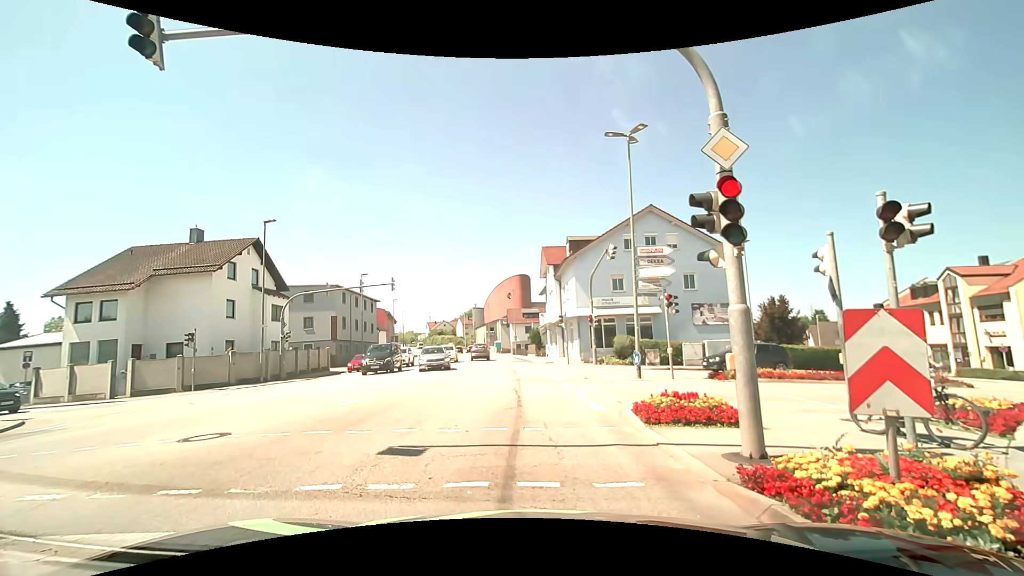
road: tertiary_link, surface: asphalt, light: Day
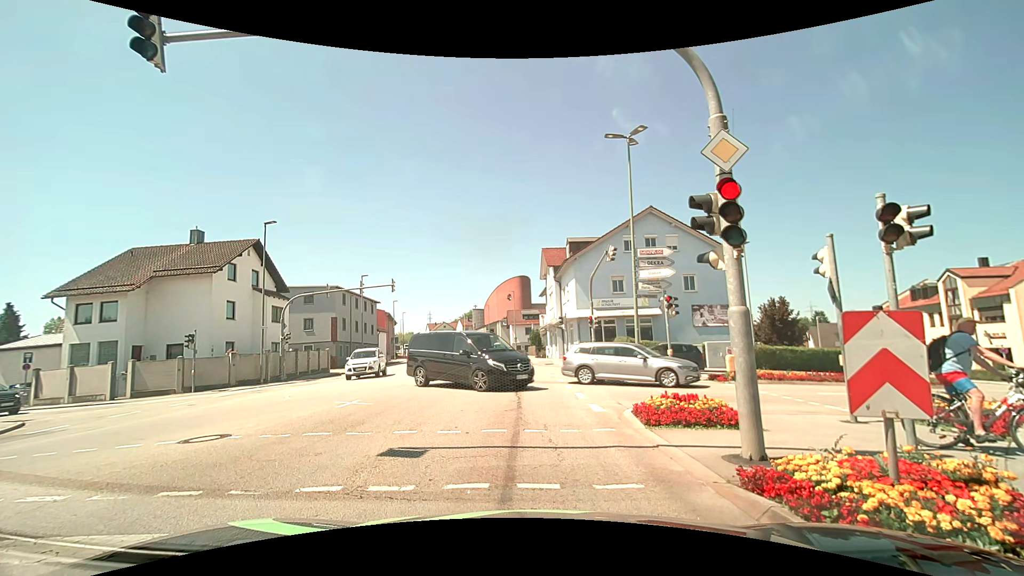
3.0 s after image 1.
(0.0, +0.1) m; 0°
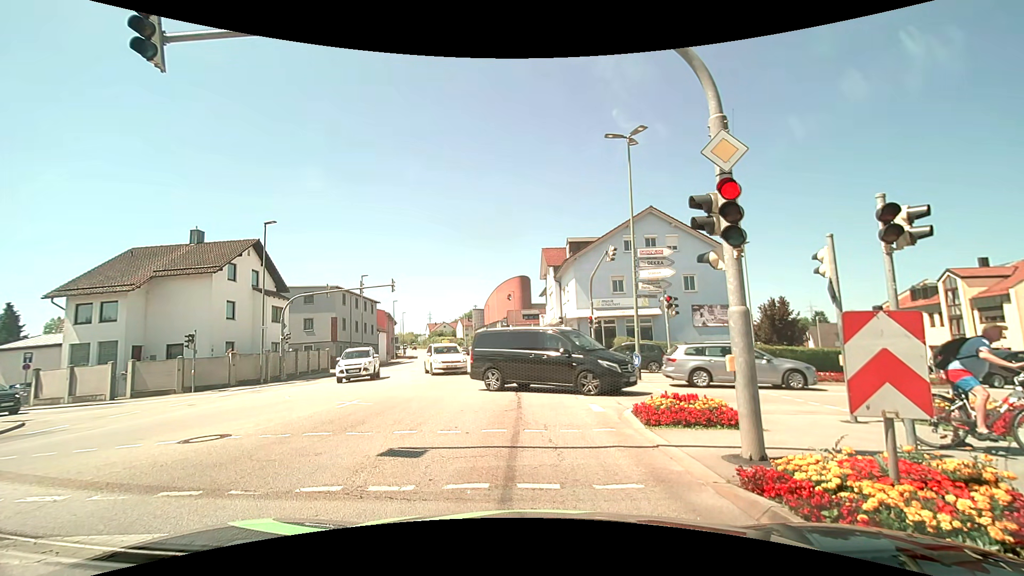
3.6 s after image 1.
(0.0, 0.0) m; 0°
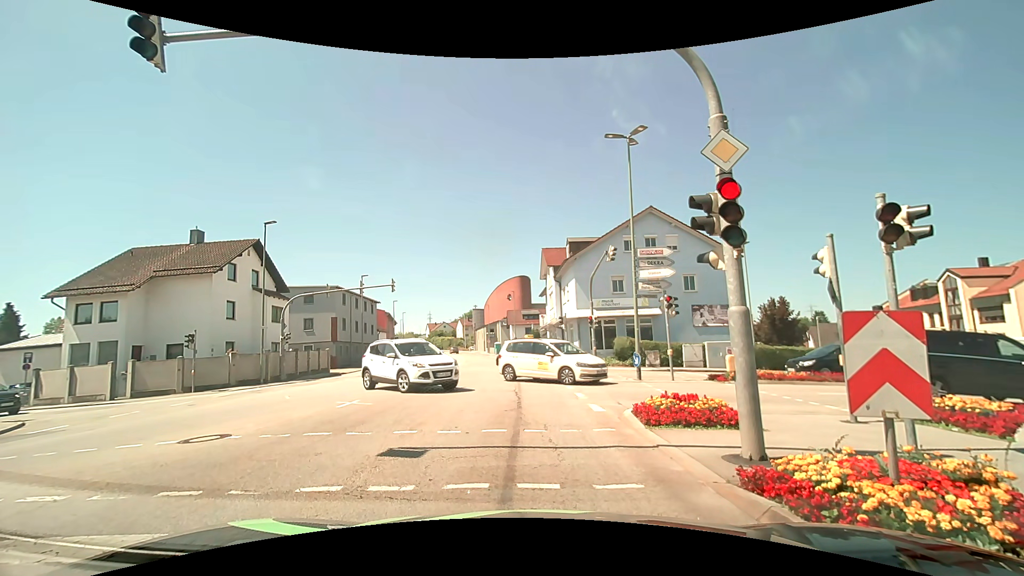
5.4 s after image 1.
(0.0, 0.0) m; 0°
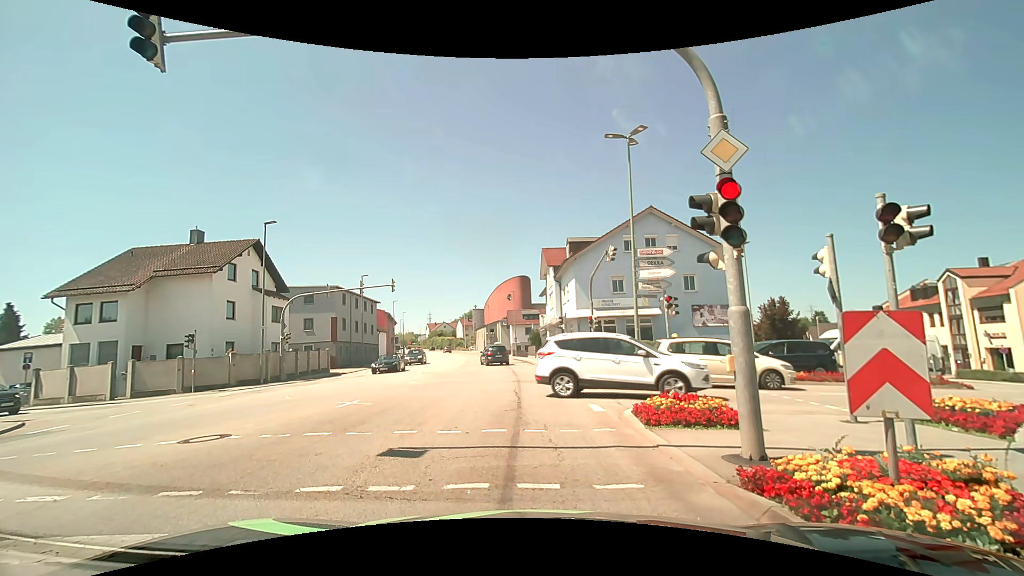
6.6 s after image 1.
(0.0, 0.0) m; 0°
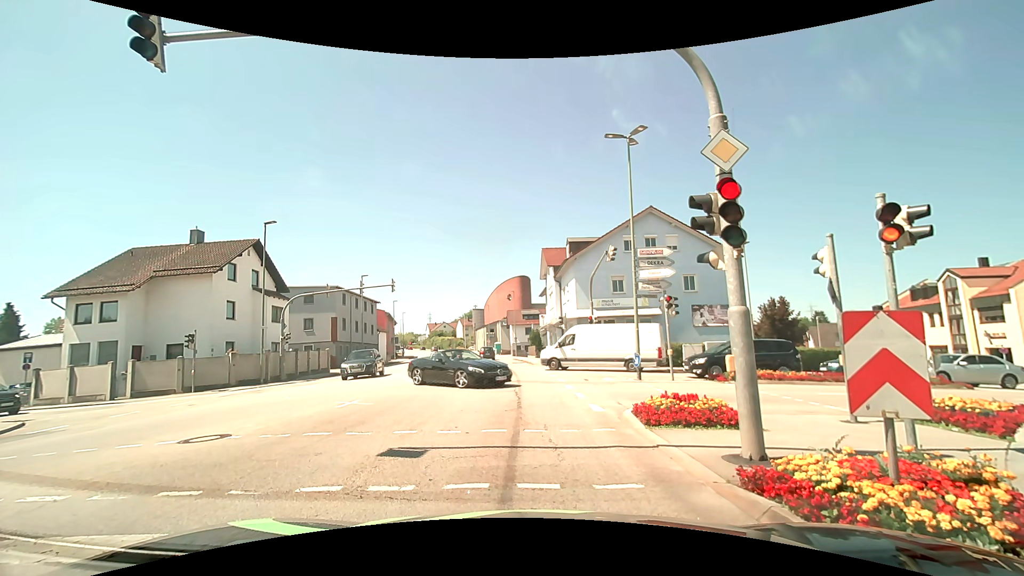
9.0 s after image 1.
(0.0, 0.0) m; 0°
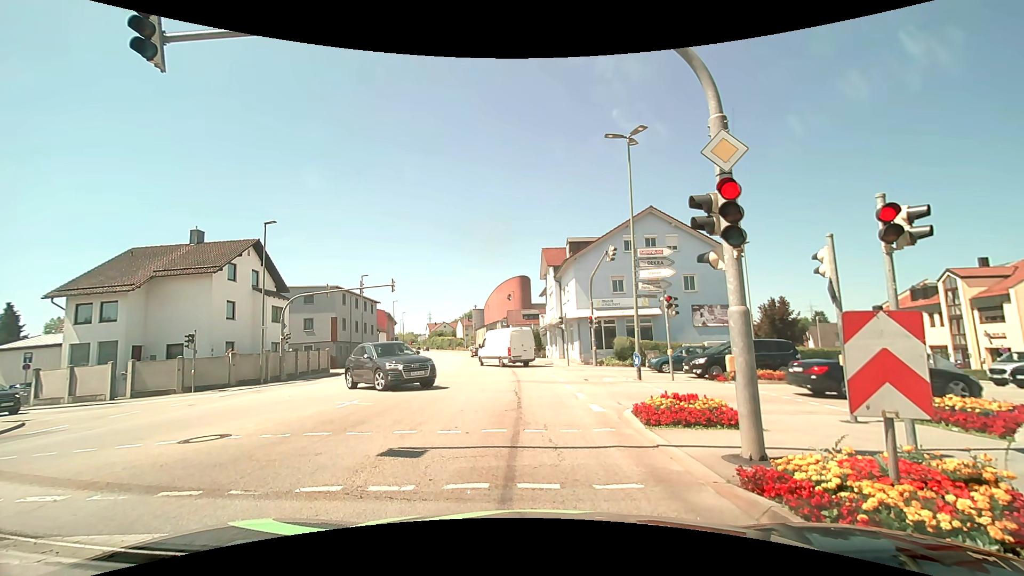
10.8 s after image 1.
(0.0, 0.0) m; 0°
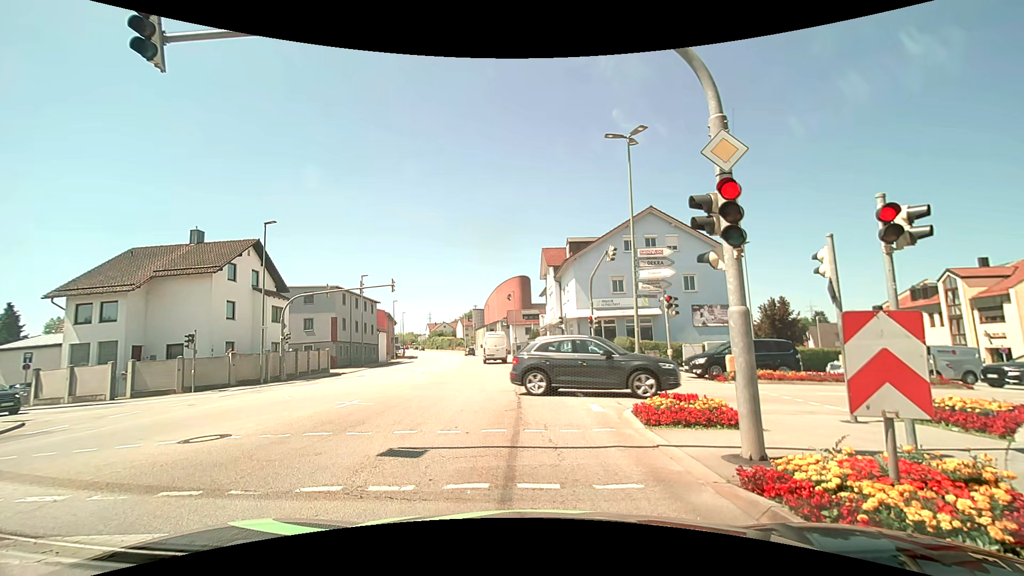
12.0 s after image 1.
(0.0, 0.0) m; 0°
(0, +10) (-1, +20) (-1, +30) (-2, +40) (-3, +50) (-5, +60) (-6, +70) (-8, +79) (-10, +89) (-12, +99) m
